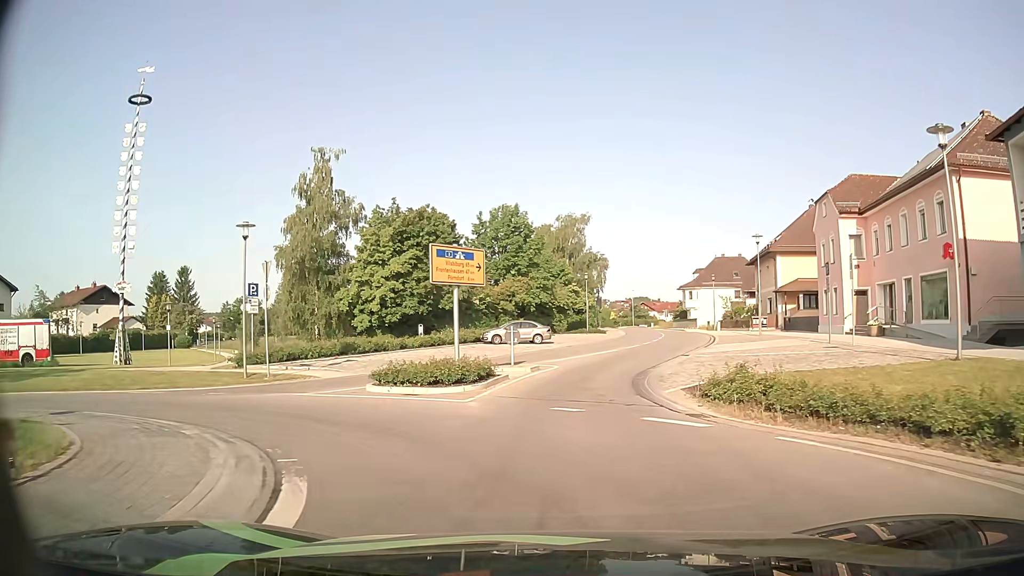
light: Day
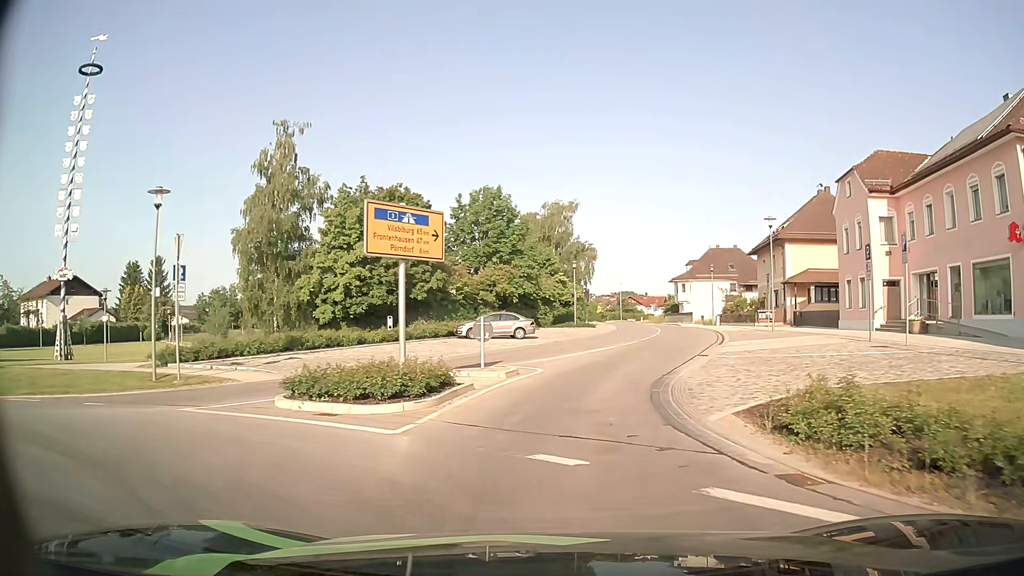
(+0.1, +5.5) m; +1°
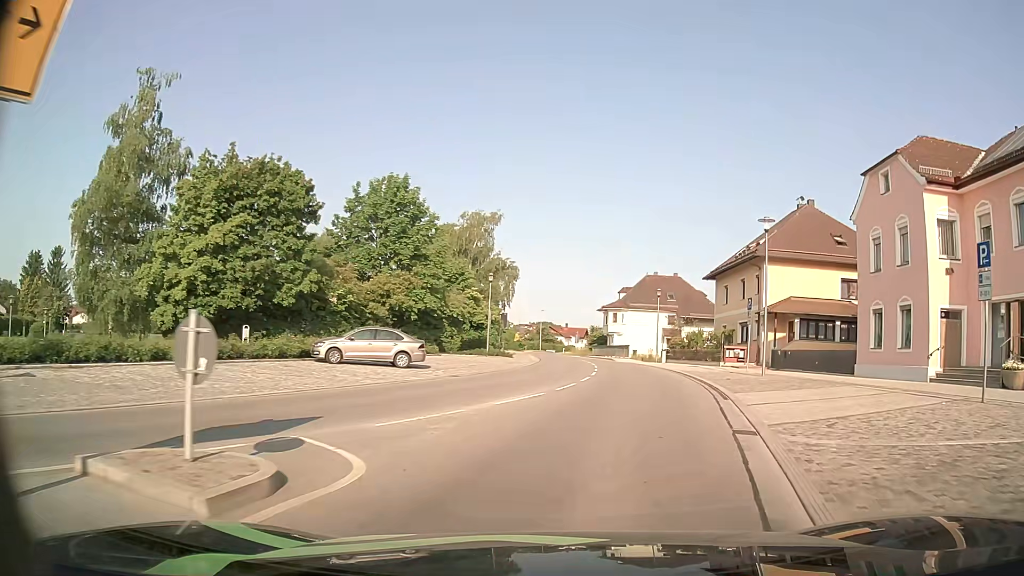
(+0.6, +11.7) m; +6°
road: secondary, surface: asphalt
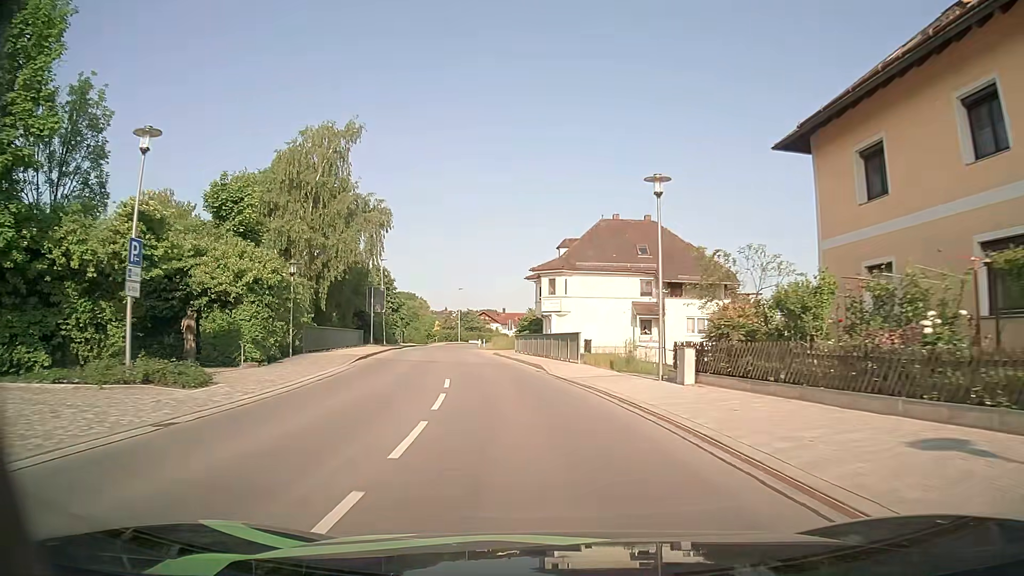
(+4.4, +33.9) m; +6°
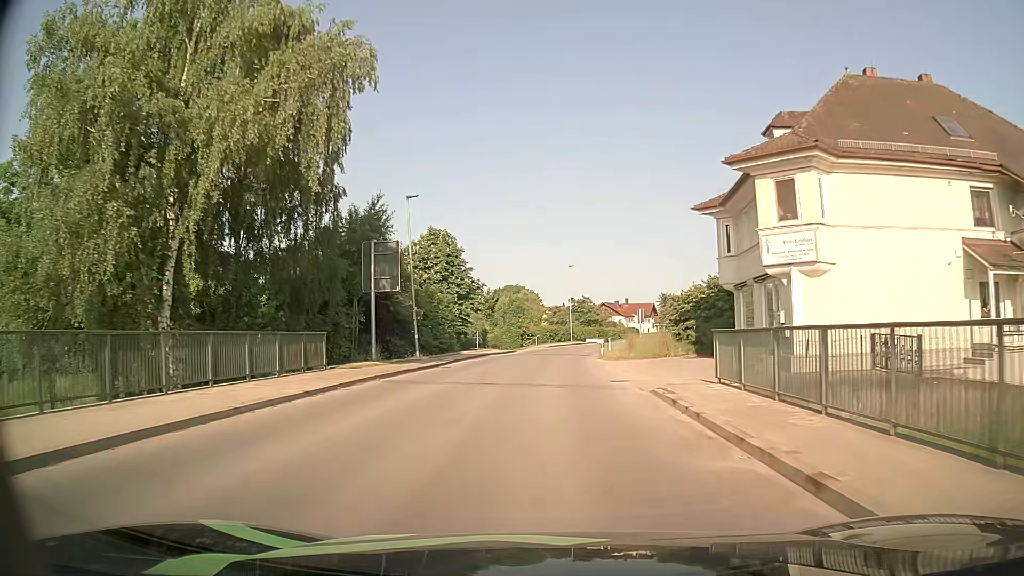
(-3.2, +31.4) m; -10°
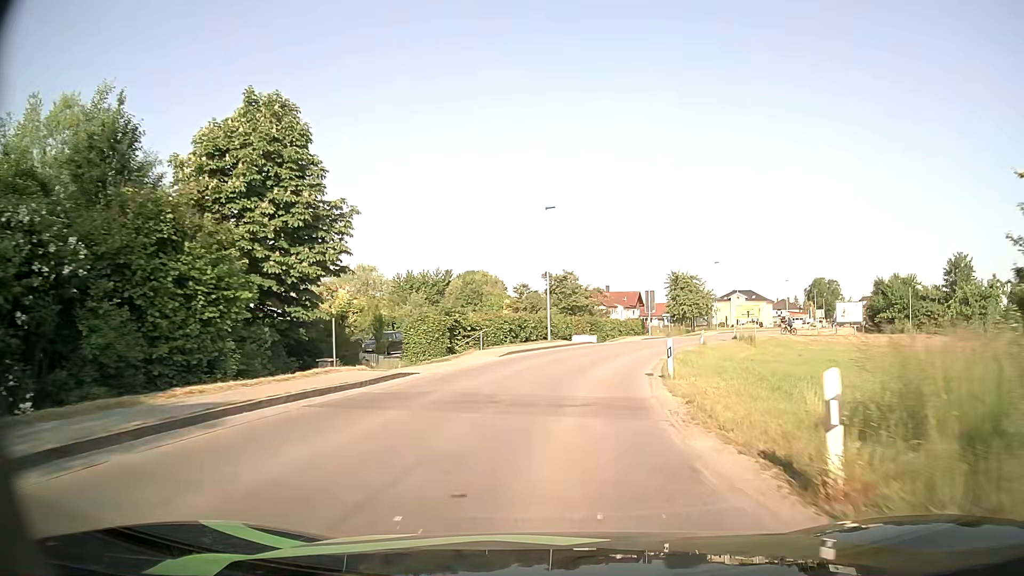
(+0.1, +31.4) m; +2°
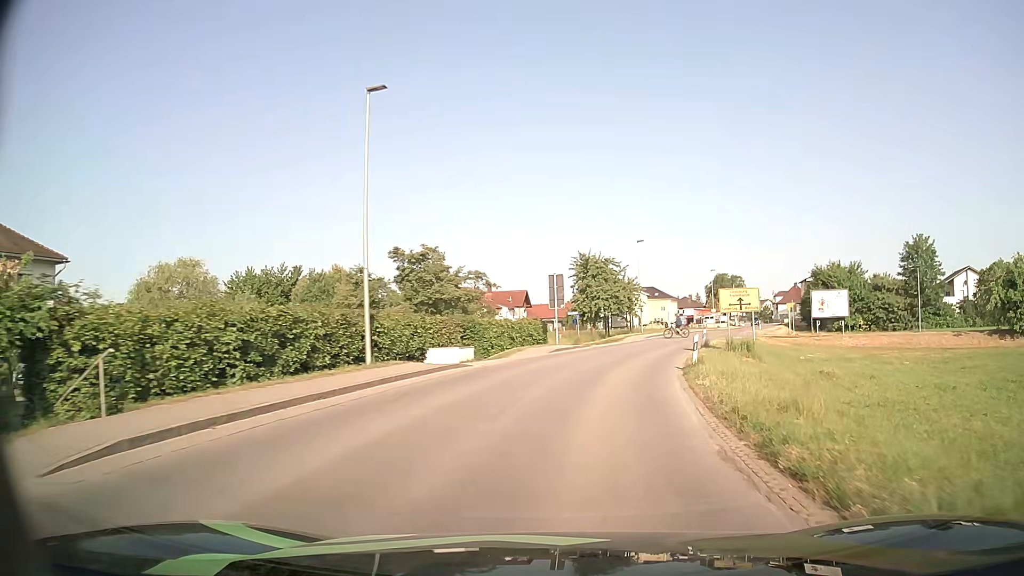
(+1.5, +21.8) m; +10°
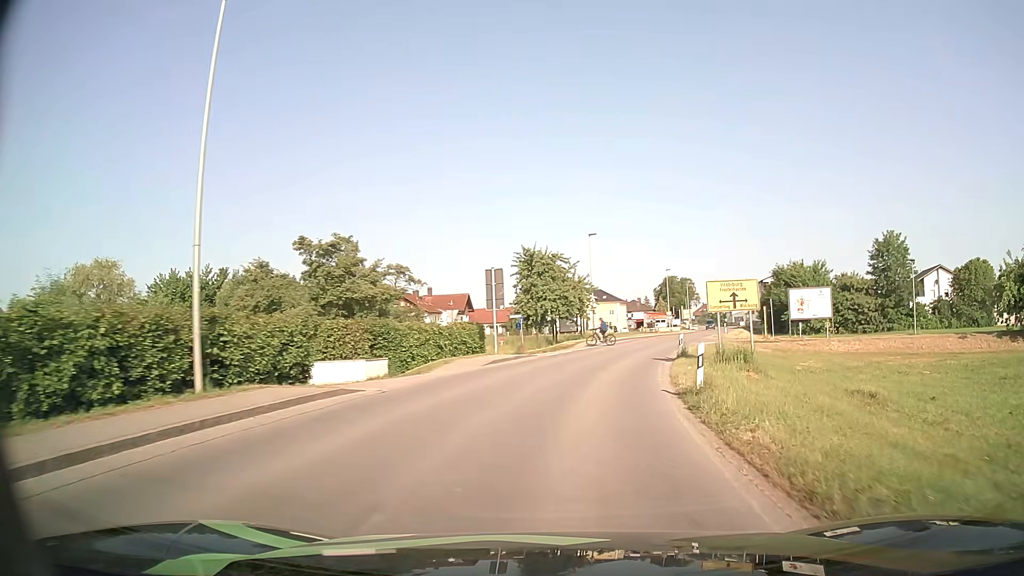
(+0.3, +7.0) m; +5°
(+1, +10) (+2, +20) (+4, +30) (+6, +39) (+9, +49) (+13, +58) (+16, +68) (+19, +77) (+22, +87) (+25, +96) m
